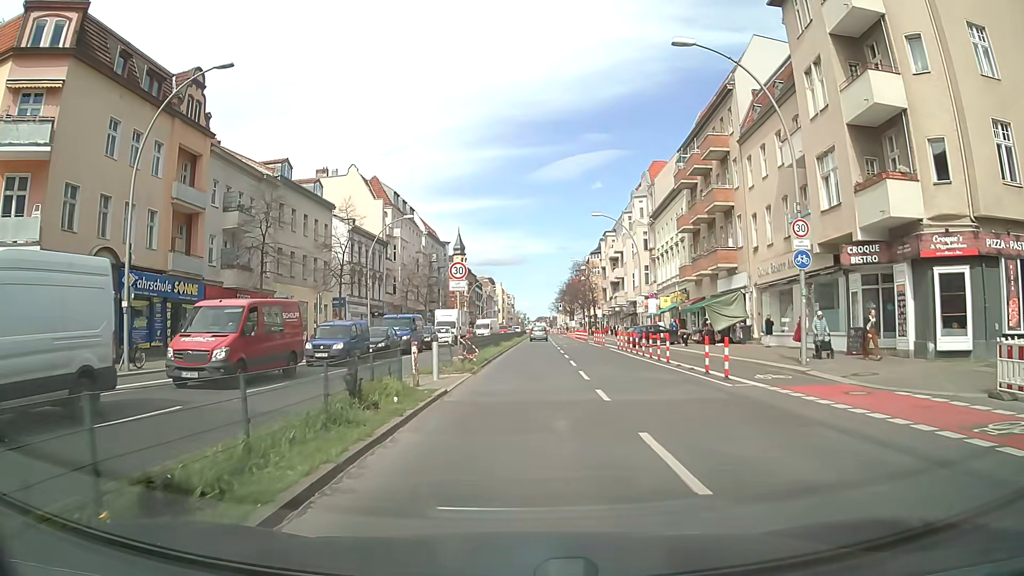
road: primary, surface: asphalt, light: Day
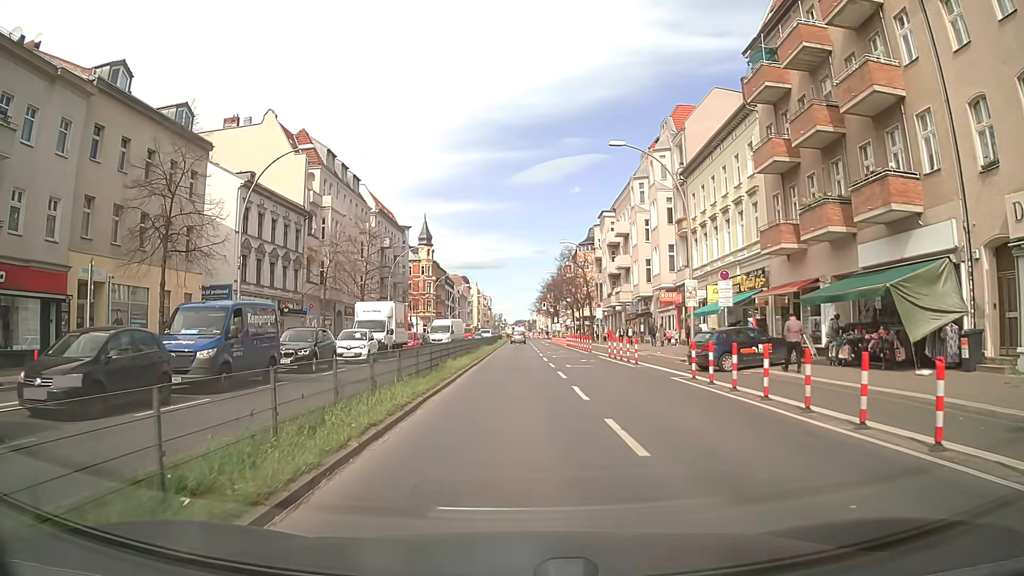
(+0.6, +22.3) m; +3°
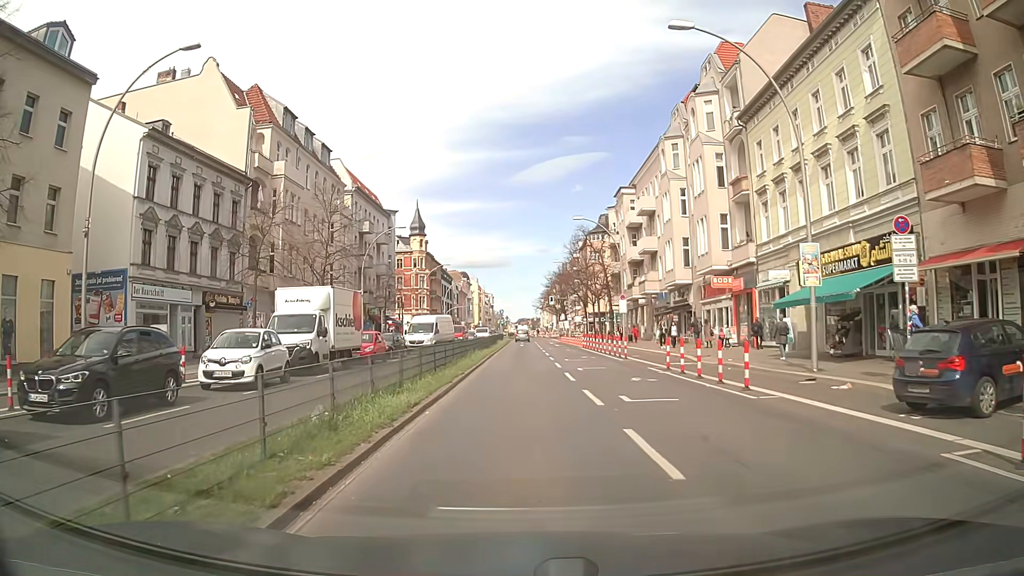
(-0.2, +13.4) m; -2°
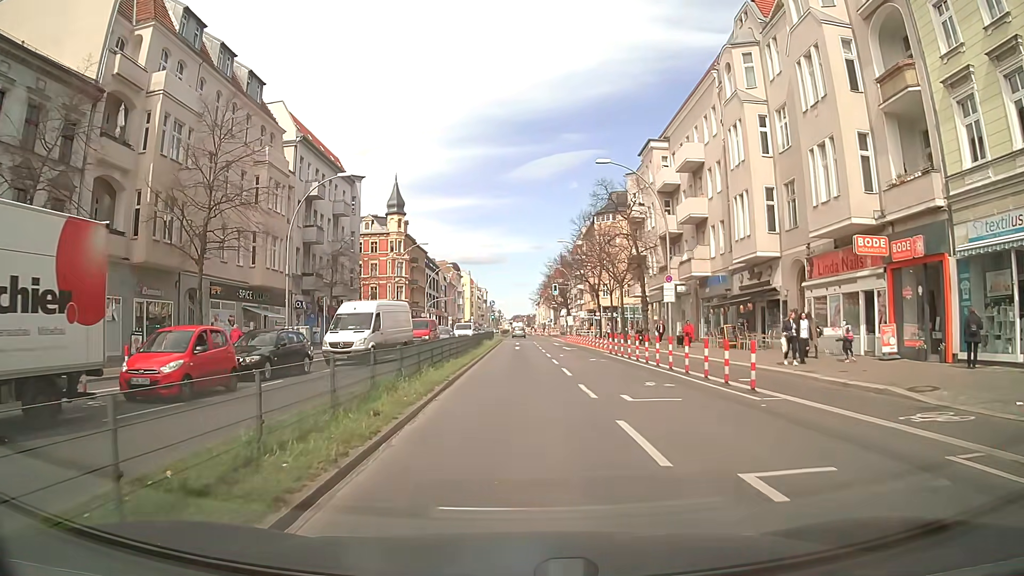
(+0.2, +18.0) m; +2°
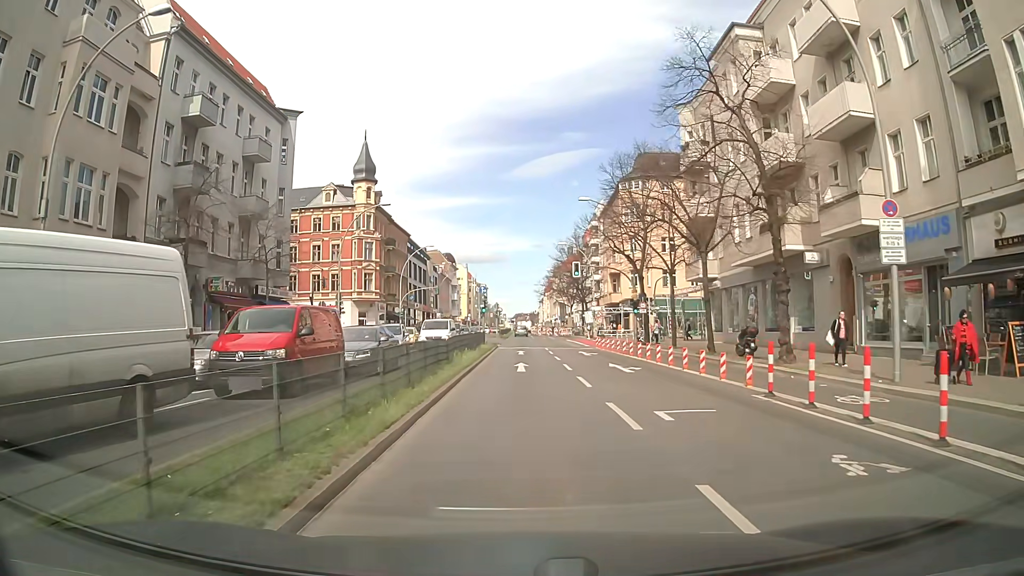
(-0.3, +22.6) m; 0°
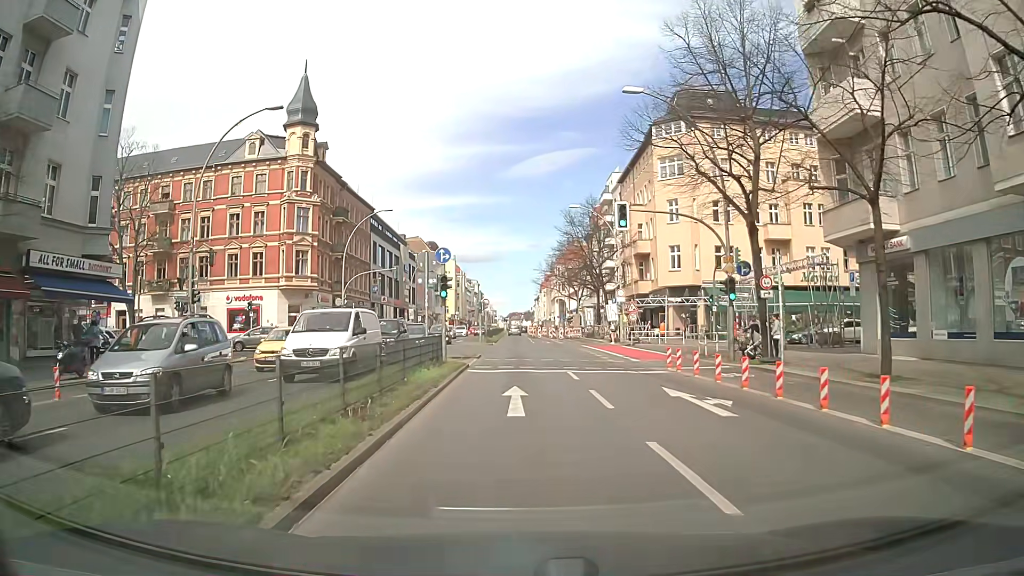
(-0.3, +22.6) m; 0°
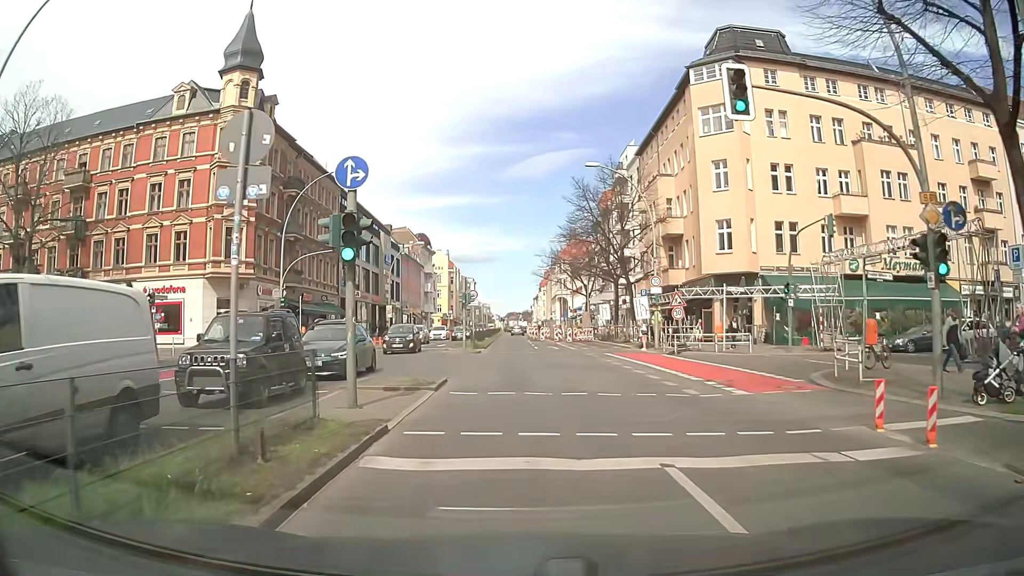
(0.0, +13.6) m; 0°
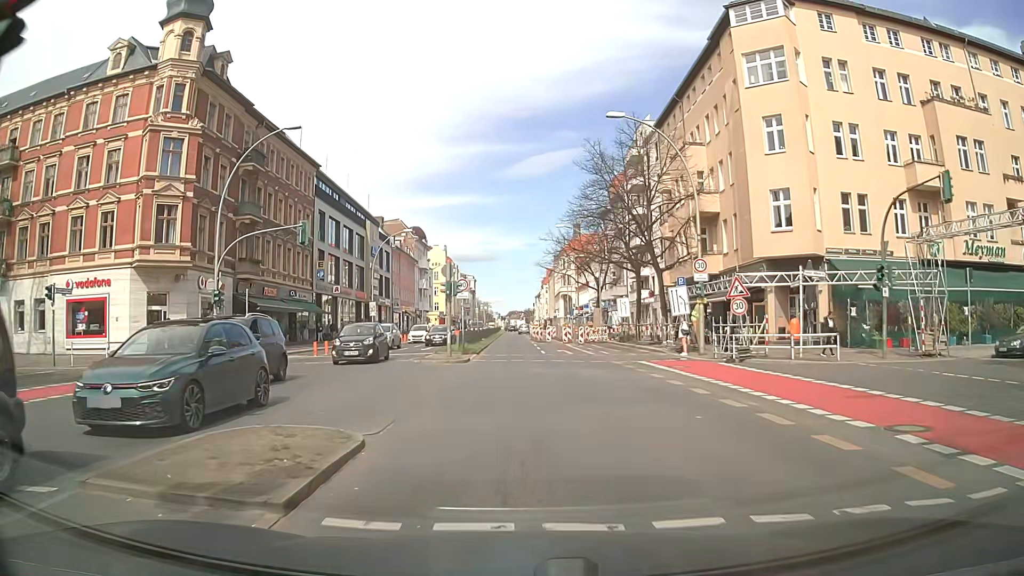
(+0.1, +9.0) m; 0°
(0, +10) (0, +20) (0, +30) (0, +40) (0, +50) (0, +60) (0, +70) (0, +80) (+1, +90) (+2, +100) m
